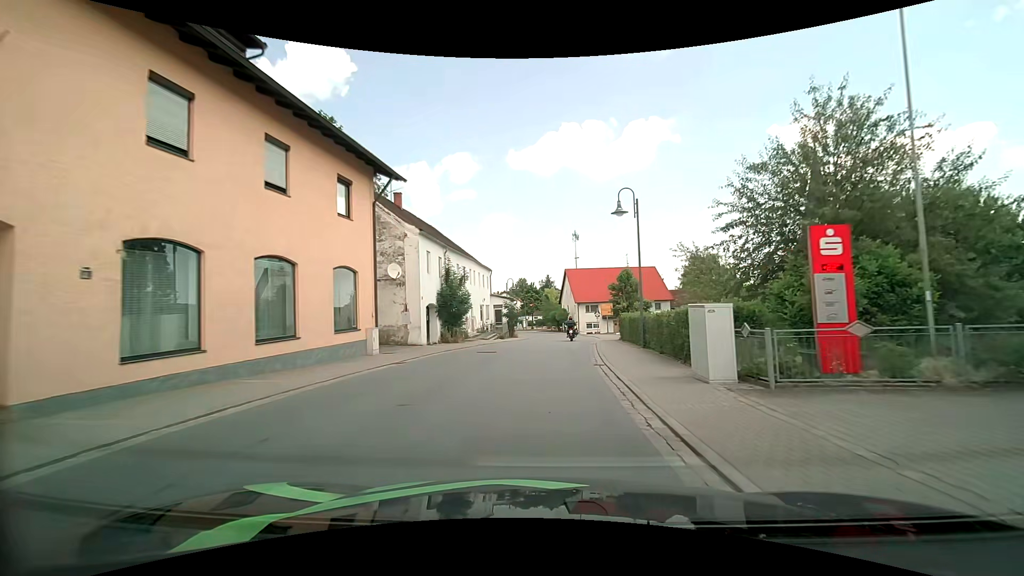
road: secondary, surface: asphalt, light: Day
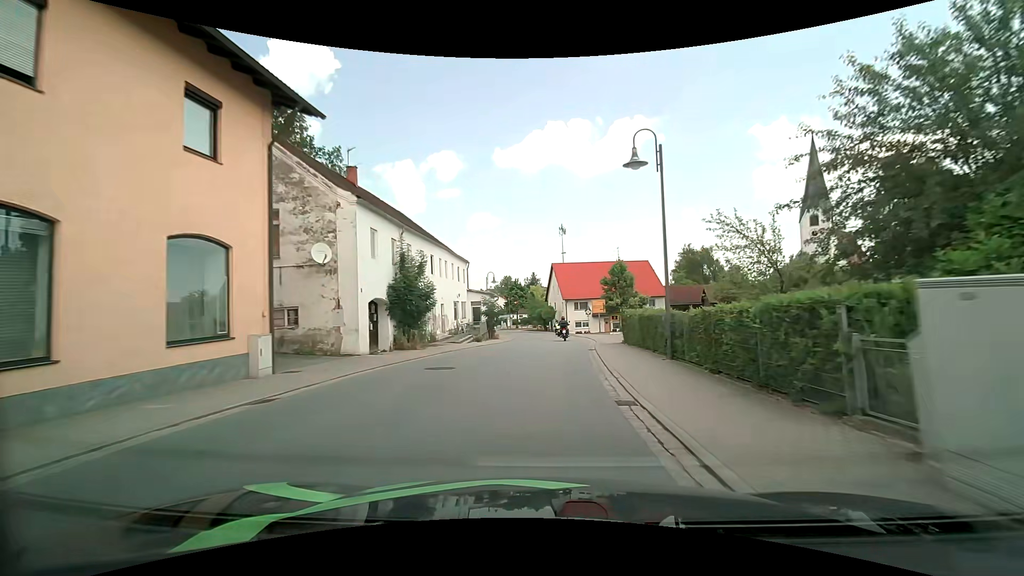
(+0.1, +6.9) m; +1°
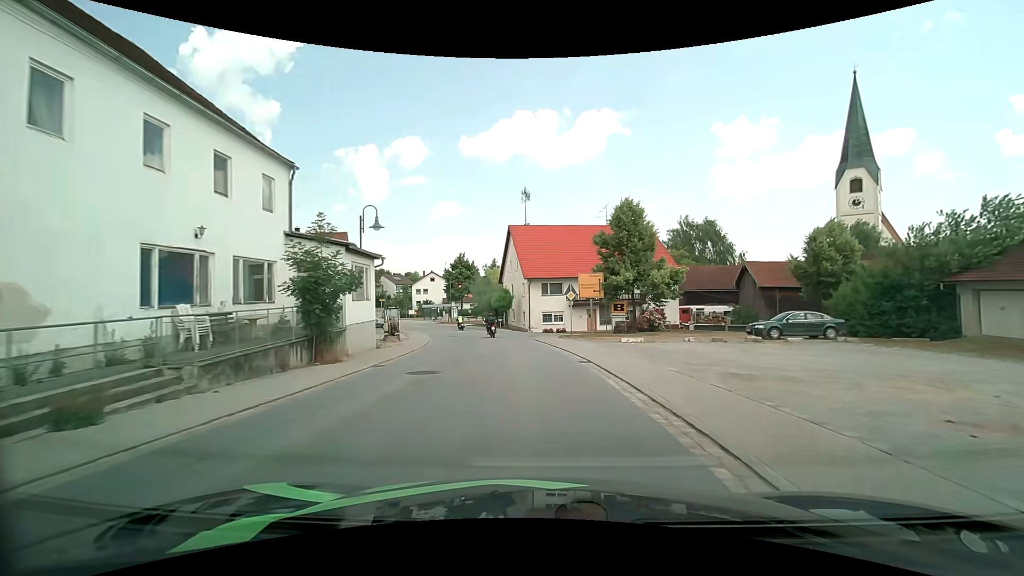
(+1.4, +28.0) m; +5°
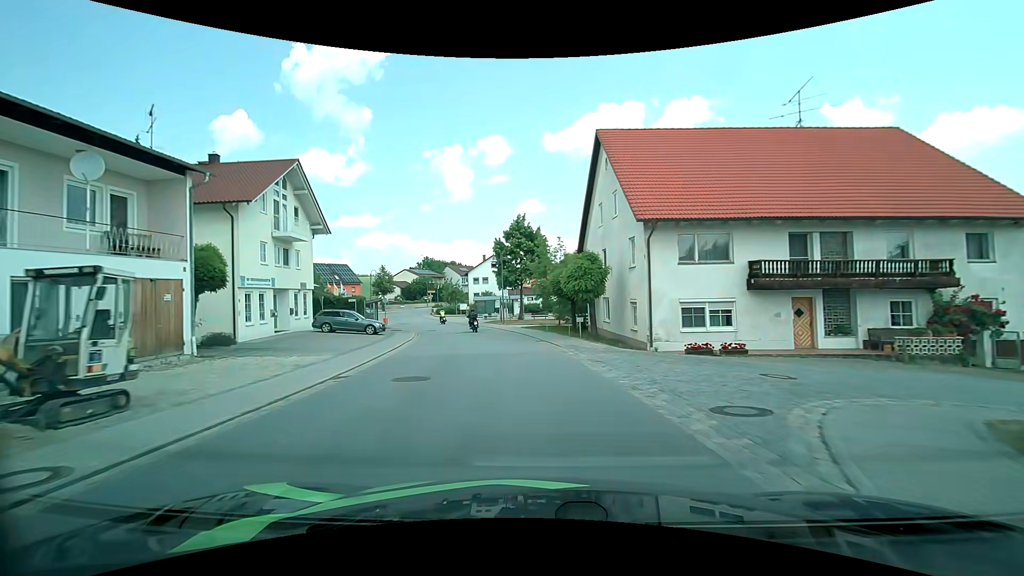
(-1.6, +27.4) m; -9°
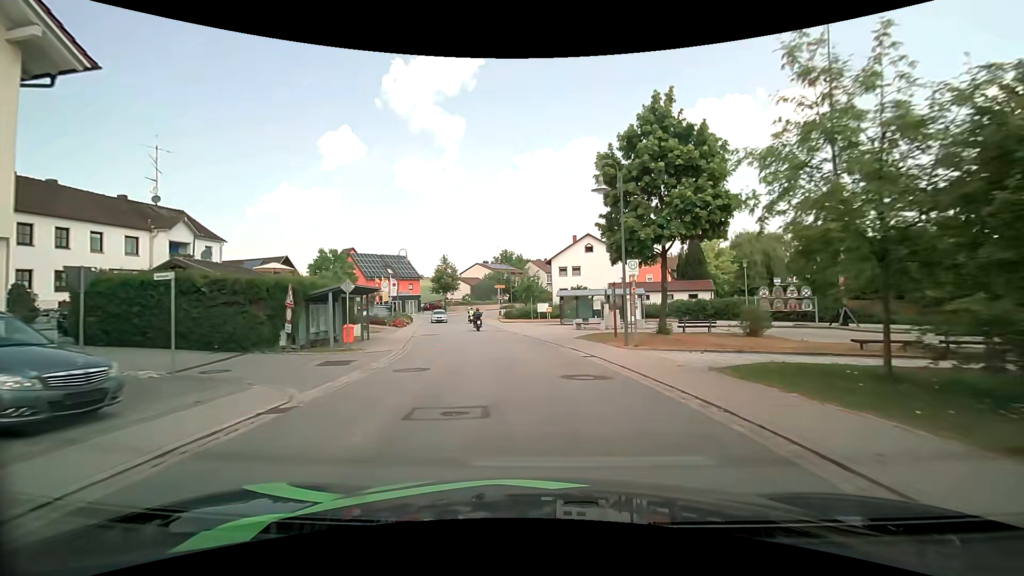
(-2.8, +27.1) m; -10°
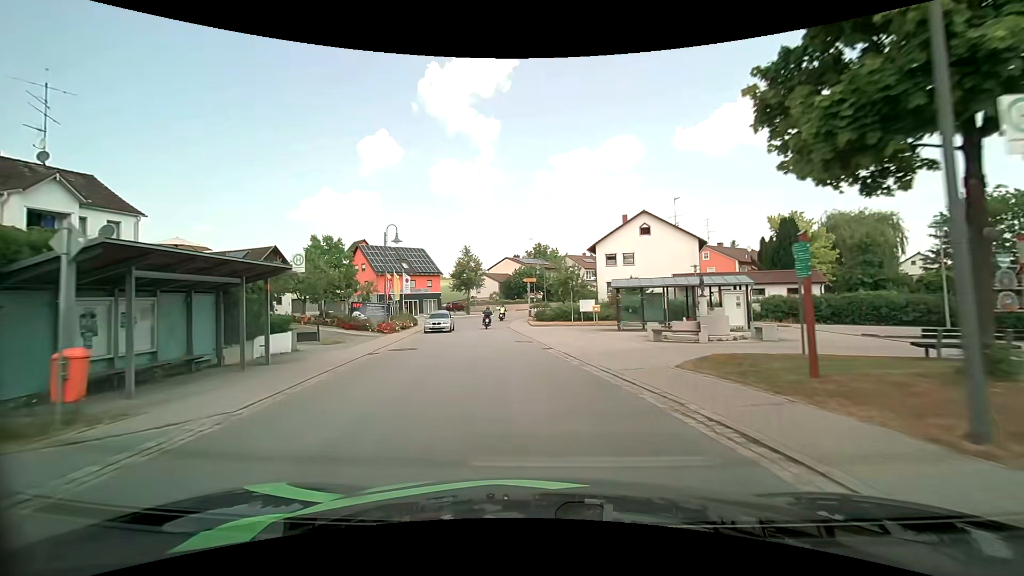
(-0.3, +13.3) m; -4°
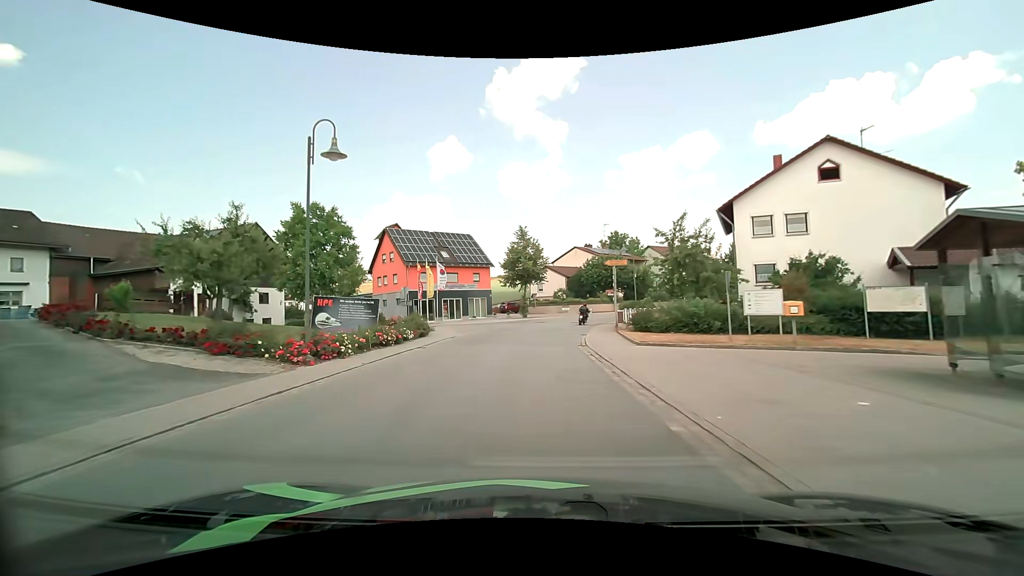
(-1.4, +19.0) m; -8°
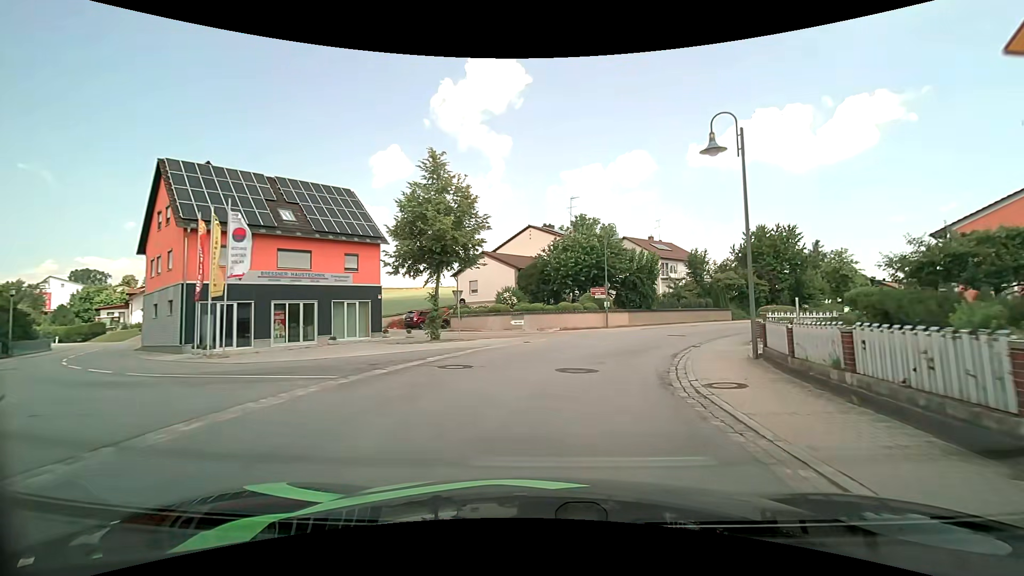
(+0.3, +29.0) m; +7°
(+1, +10) (+3, +20) (+8, +29) (+13, +37) (+20, +44) (+27, +51) (+35, +57) (+43, +63) (+52, +68) (+61, +73) m
